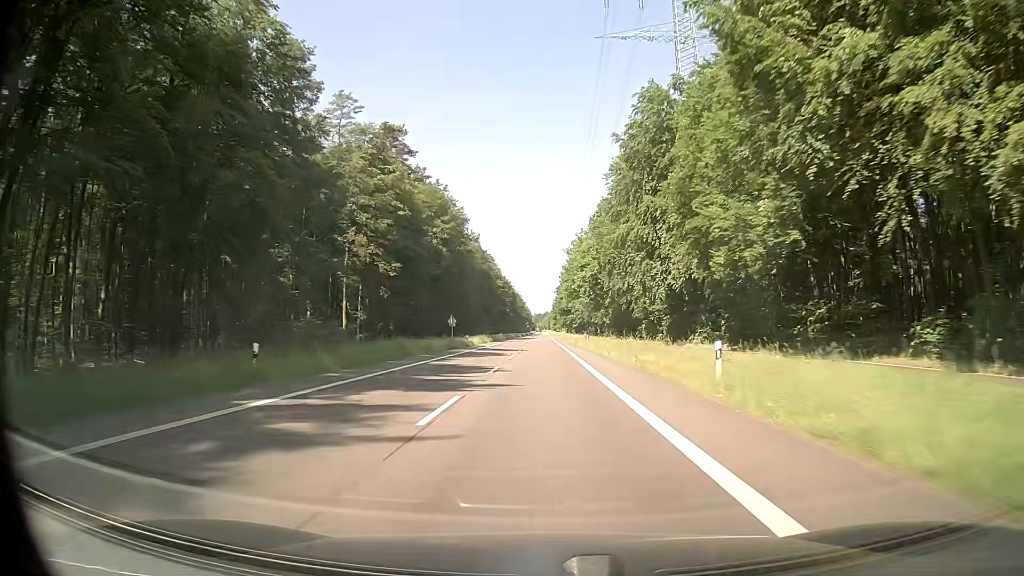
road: secondary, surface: asphalt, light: Day
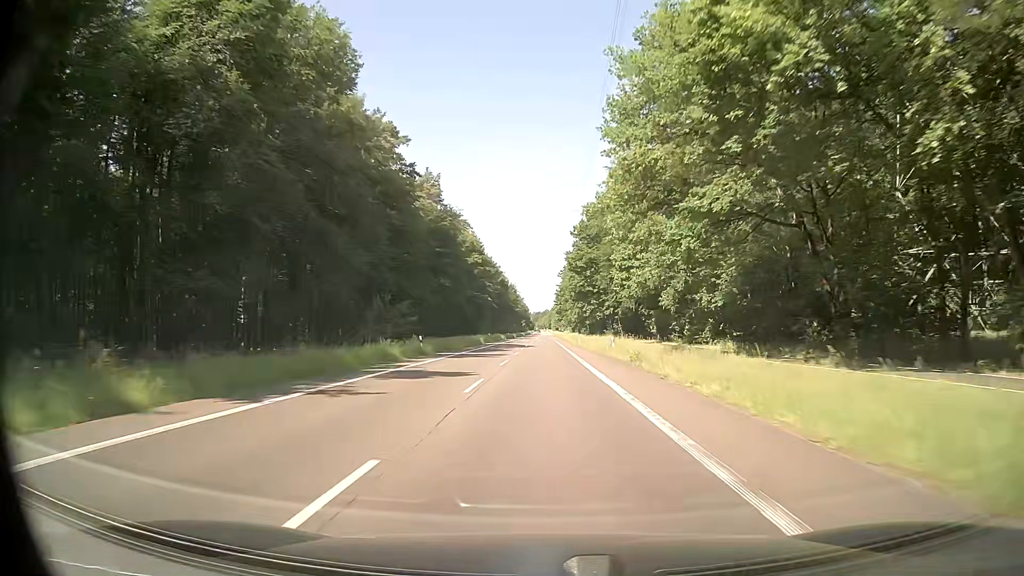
(-0.3, +79.0) m; 0°
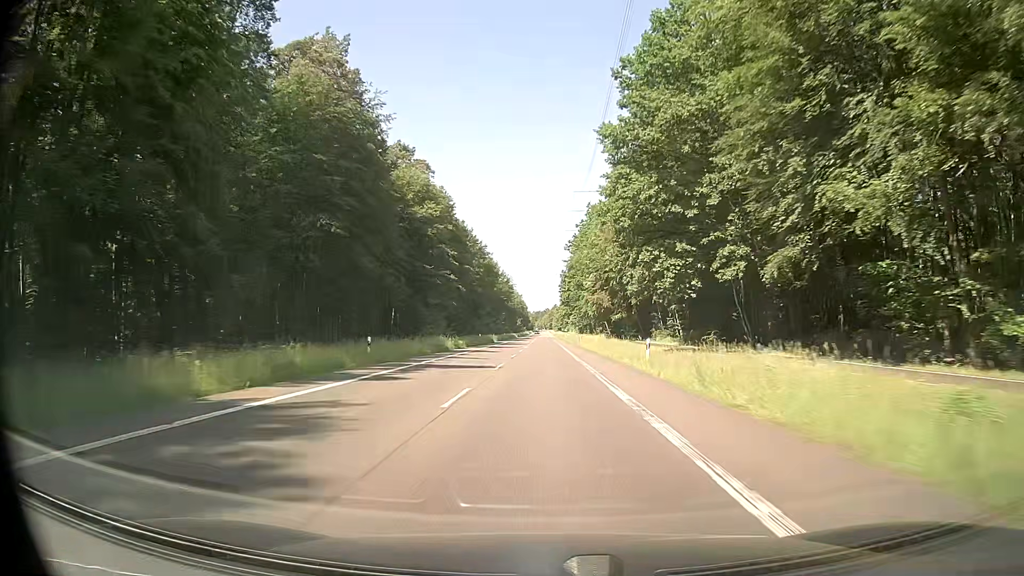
(0.0, +63.2) m; 0°
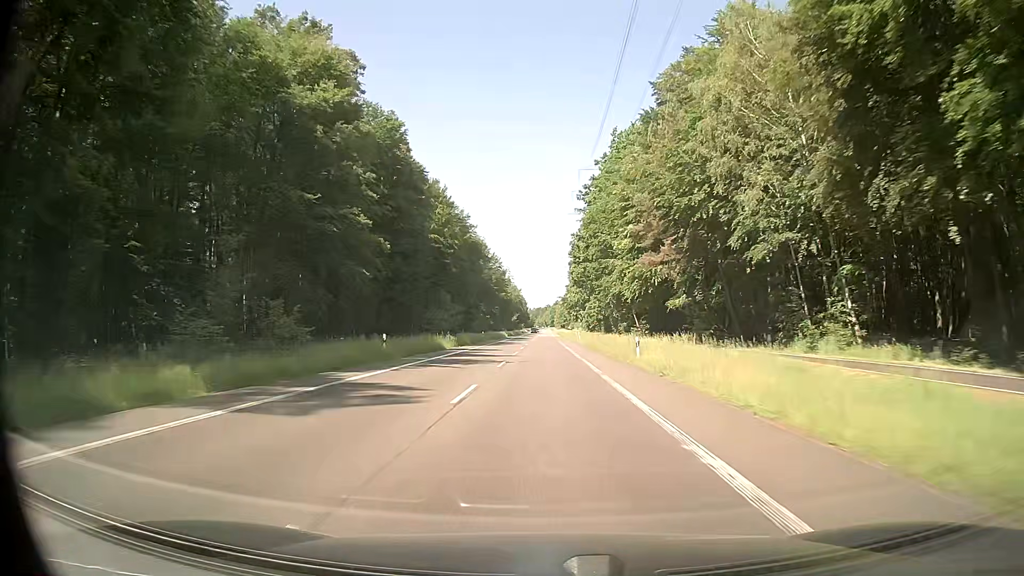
(-0.3, +47.5) m; 0°
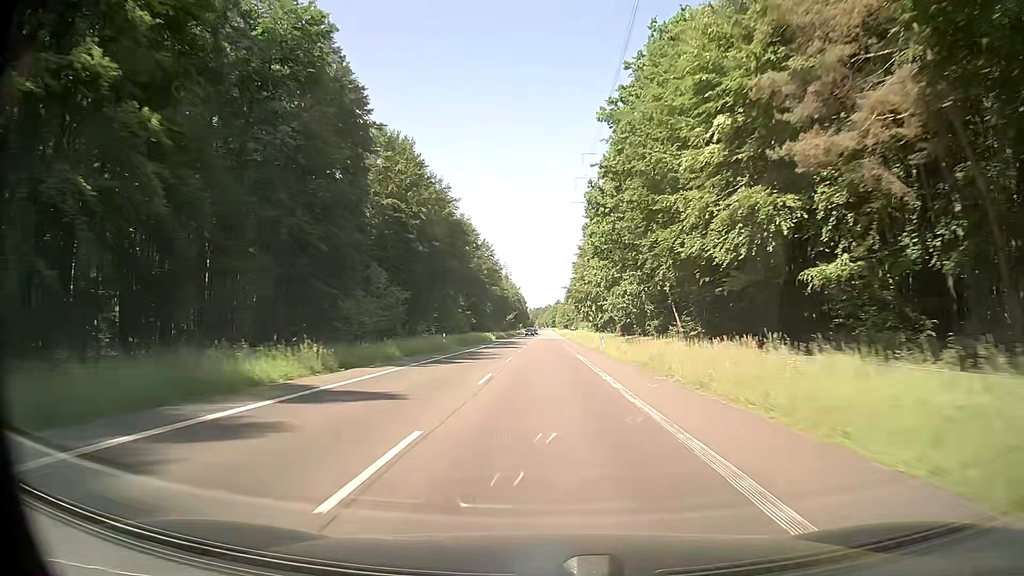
(0.0, +31.6) m; 0°
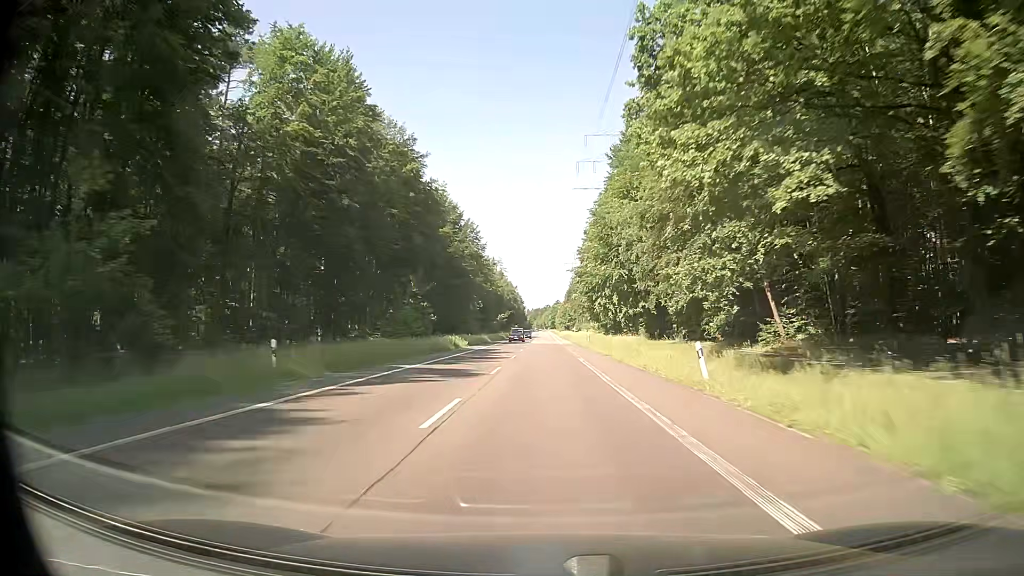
(-0.2, +31.7) m; -1°
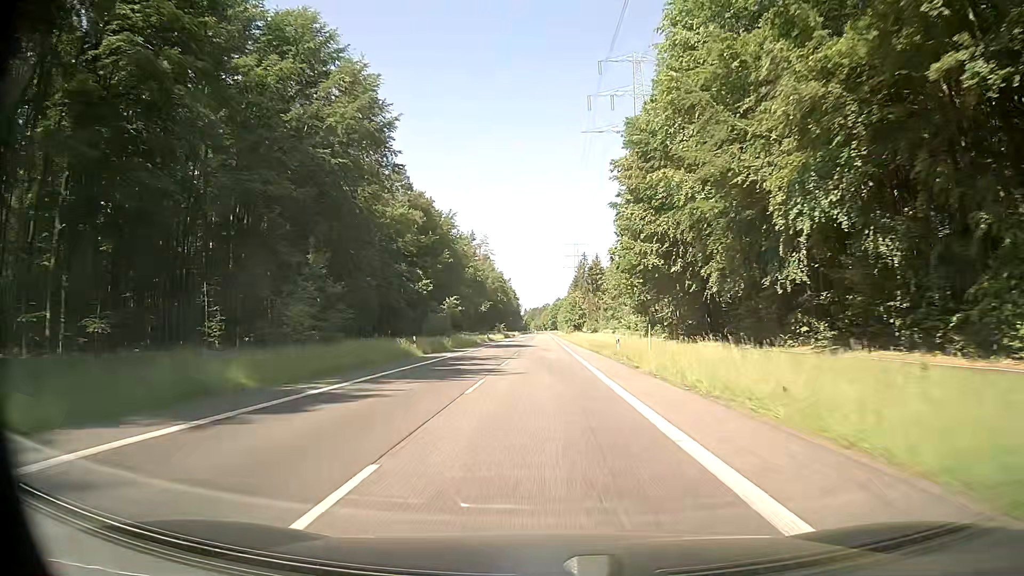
(+0.5, +79.1) m; +1°
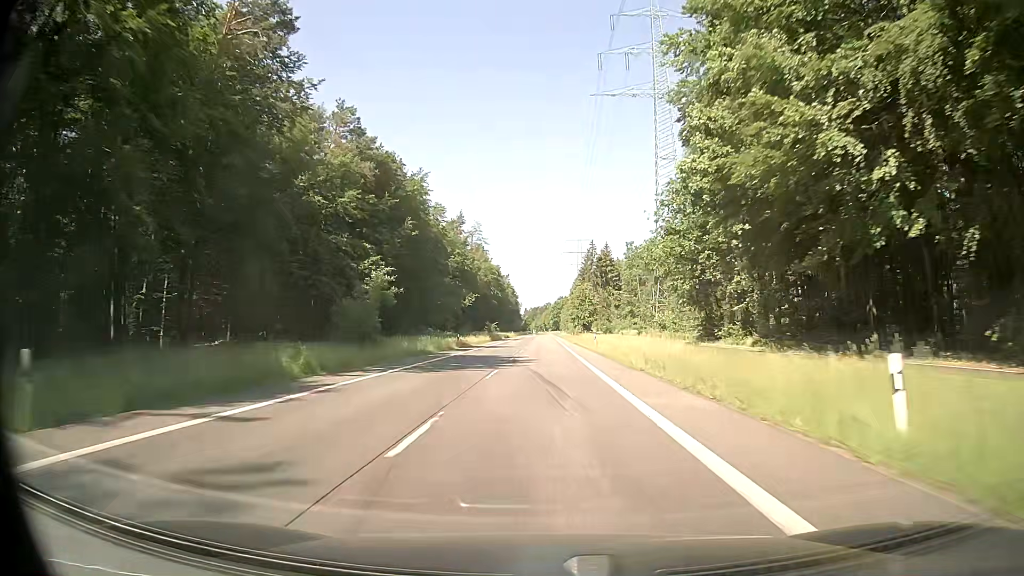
(-0.2, +31.6) m; 0°
(0, +10) (0, +20) (0, +30) (0, +40) (0, +50) (0, +60) (0, +70) (0, +80) (0, +90) (0, +100) m
